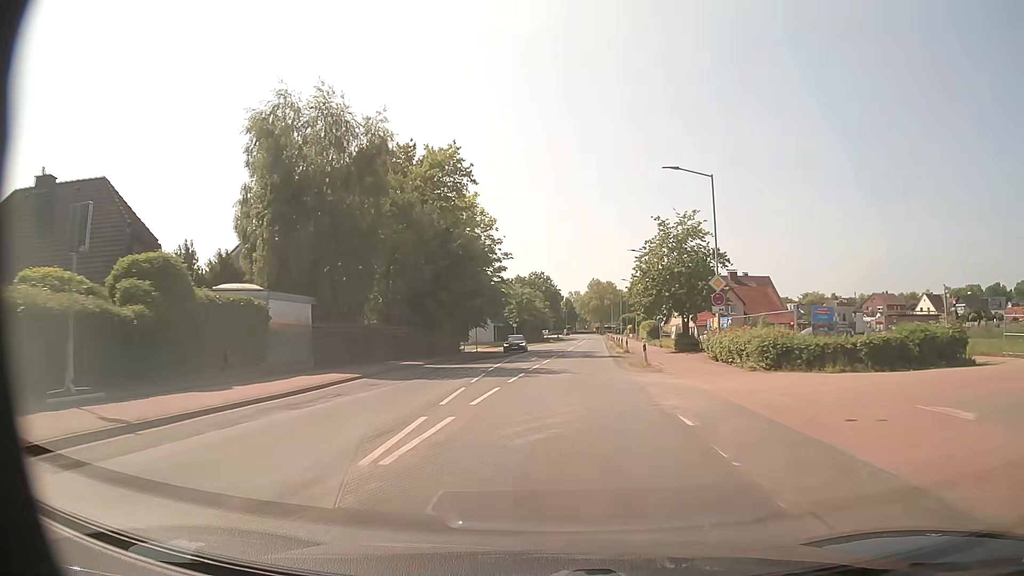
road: secondary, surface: asphalt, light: Day
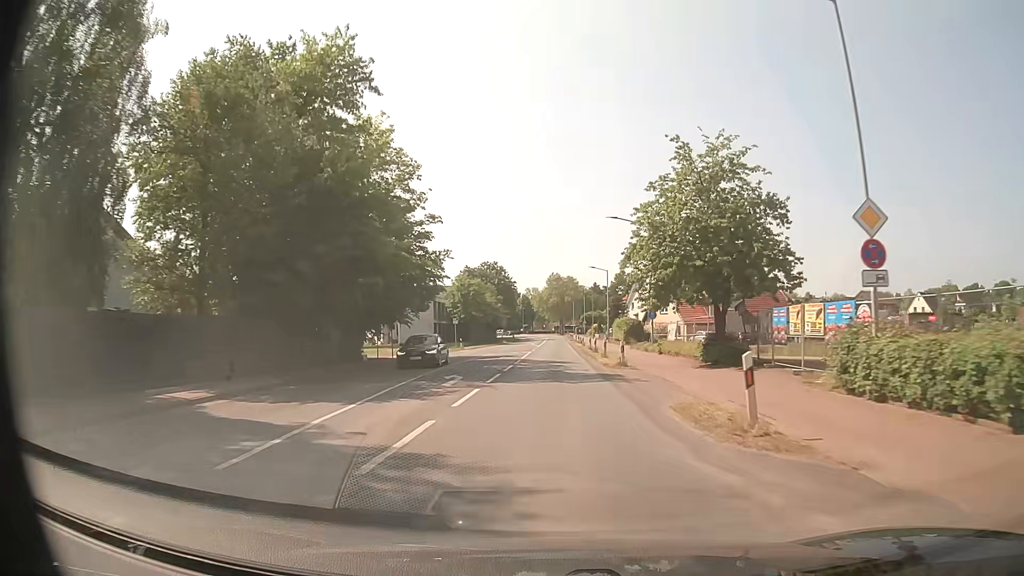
(+0.7, +18.6) m; +5°
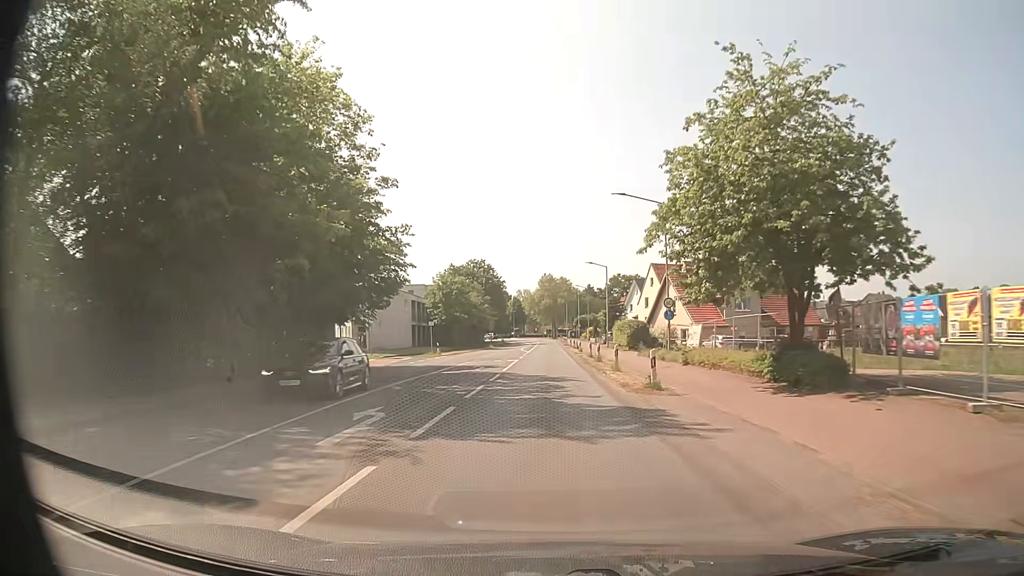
(0.0, +9.3) m; 0°
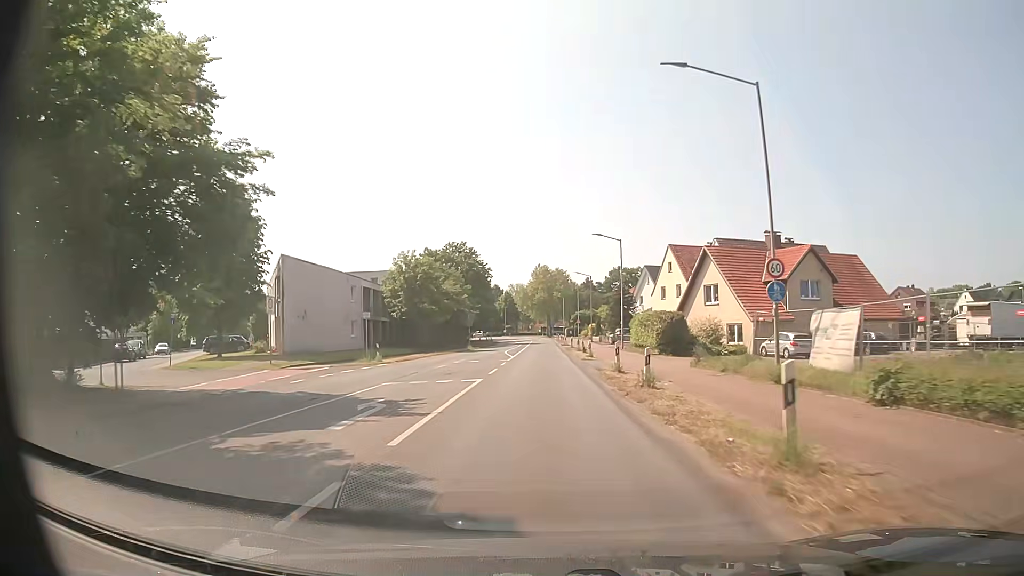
(+0.1, +18.8) m; +1°
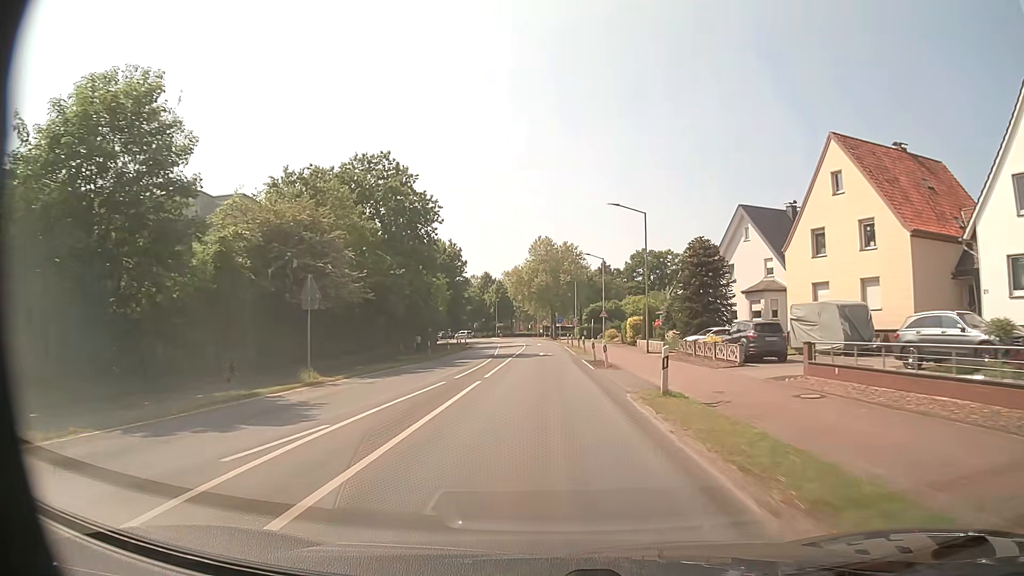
(-0.2, +47.5) m; 0°
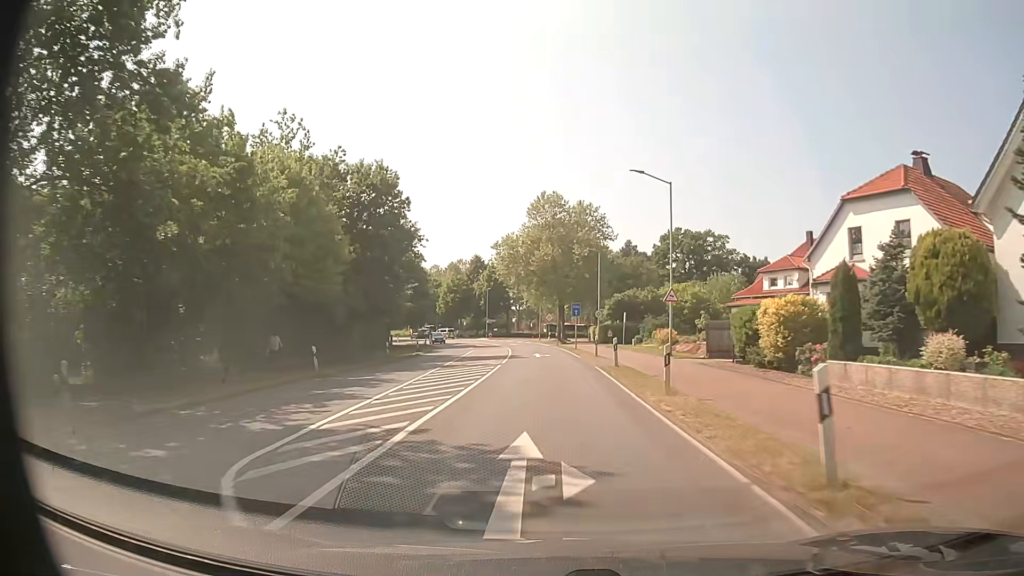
(-0.3, +36.3) m; -1°
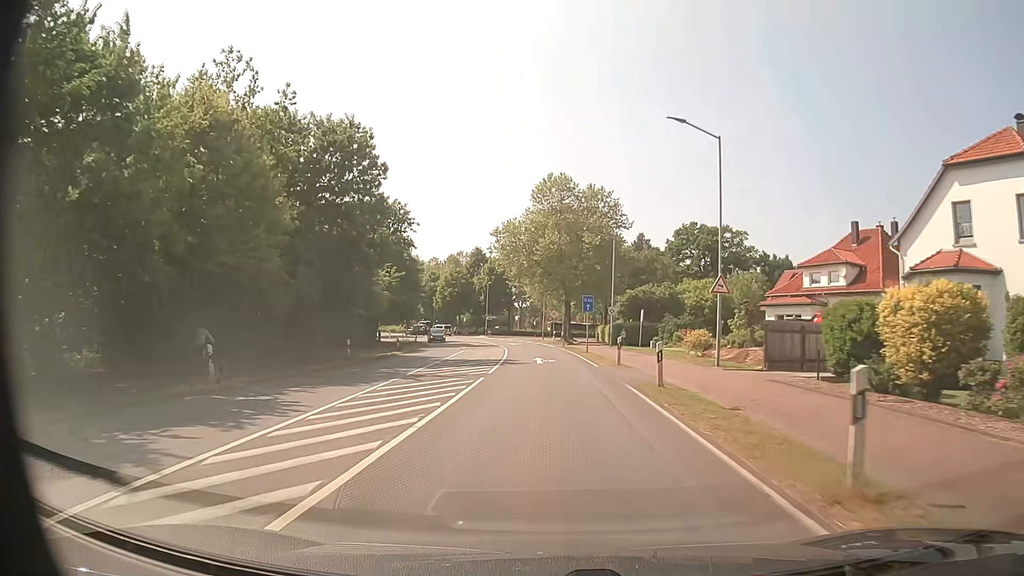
(0.0, +8.7) m; 0°
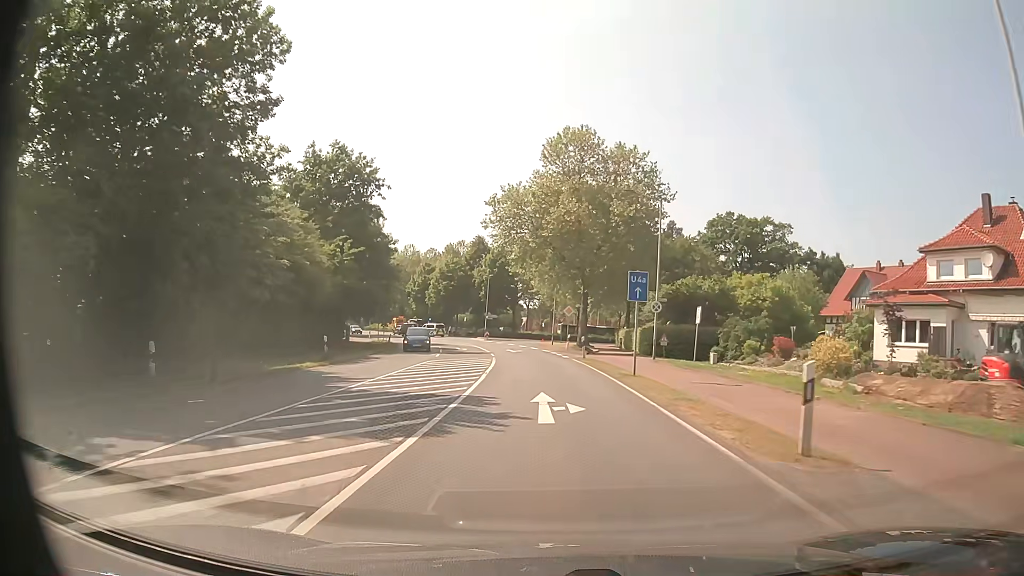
(-0.2, +17.4) m; -1°
(0, +10) (0, +20) (-1, +30) (-1, +40) (-3, +50) (-5, +60) (-7, +69) (-10, +79) (-15, +88) (-20, +96) m
